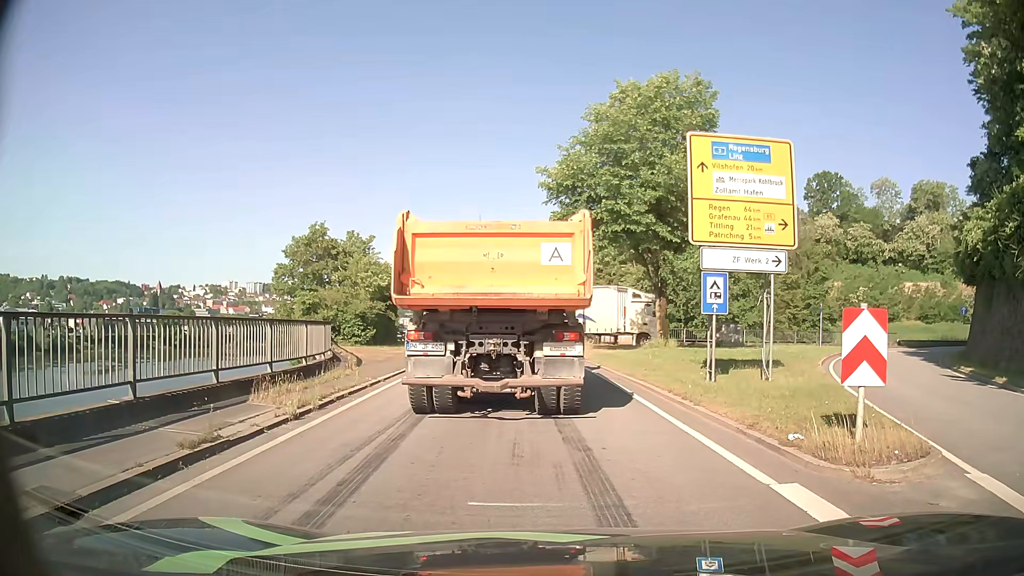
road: primary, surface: asphalt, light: Day
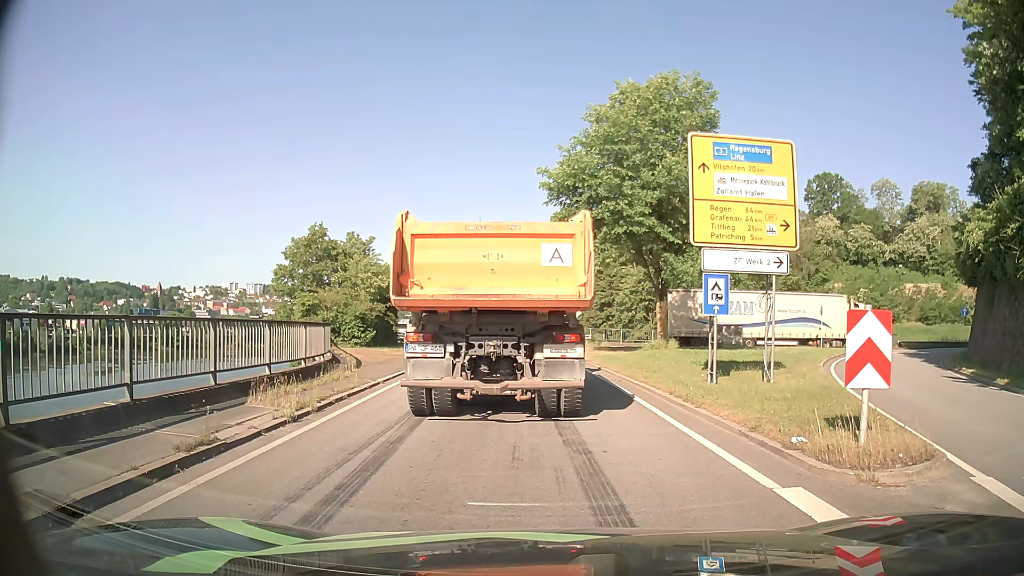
(0.0, +0.2) m; 0°
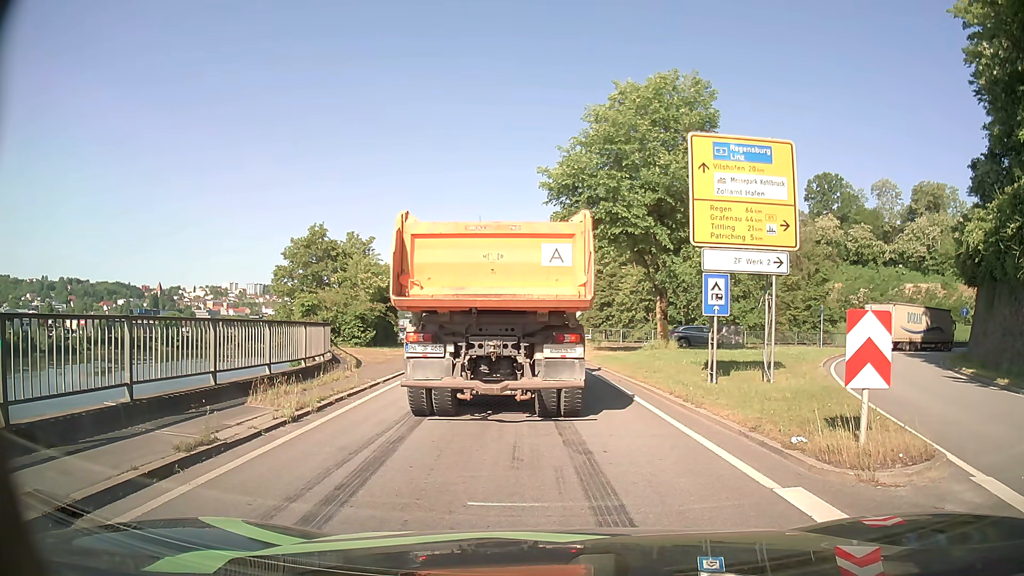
(0.0, 0.0) m; 0°
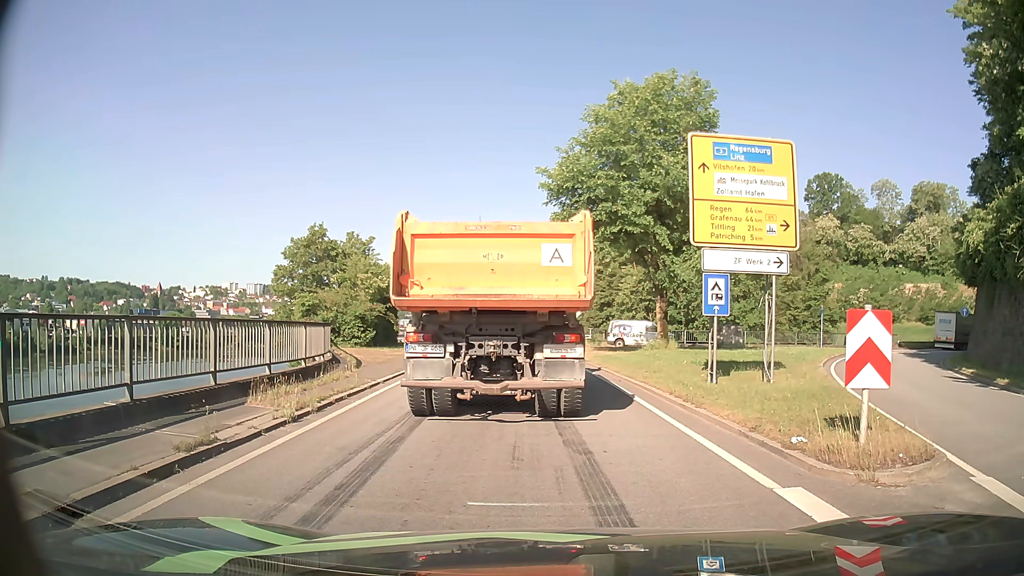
(0.0, 0.0) m; 0°
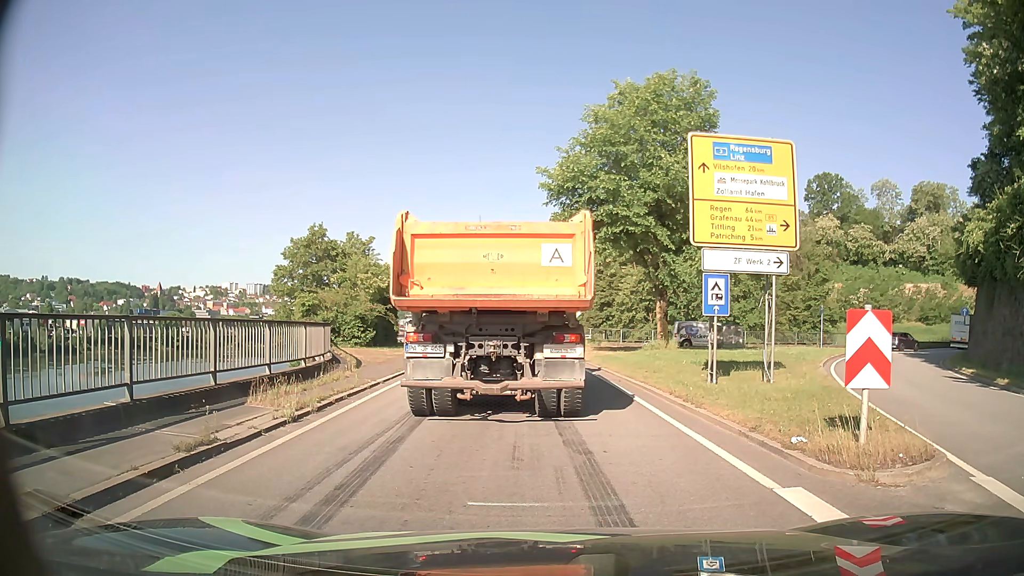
(0.0, 0.0) m; 0°
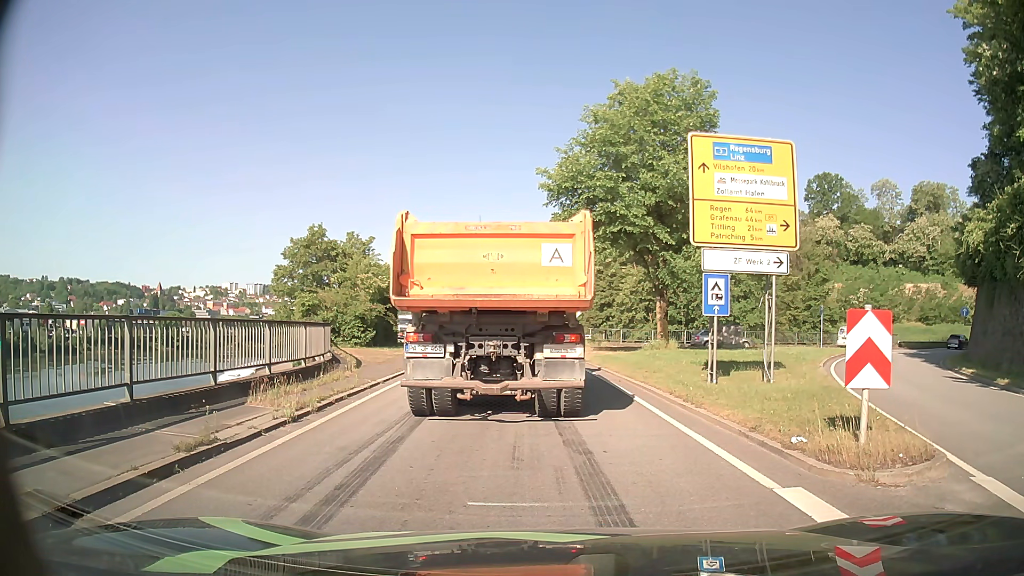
(0.0, 0.0) m; 0°
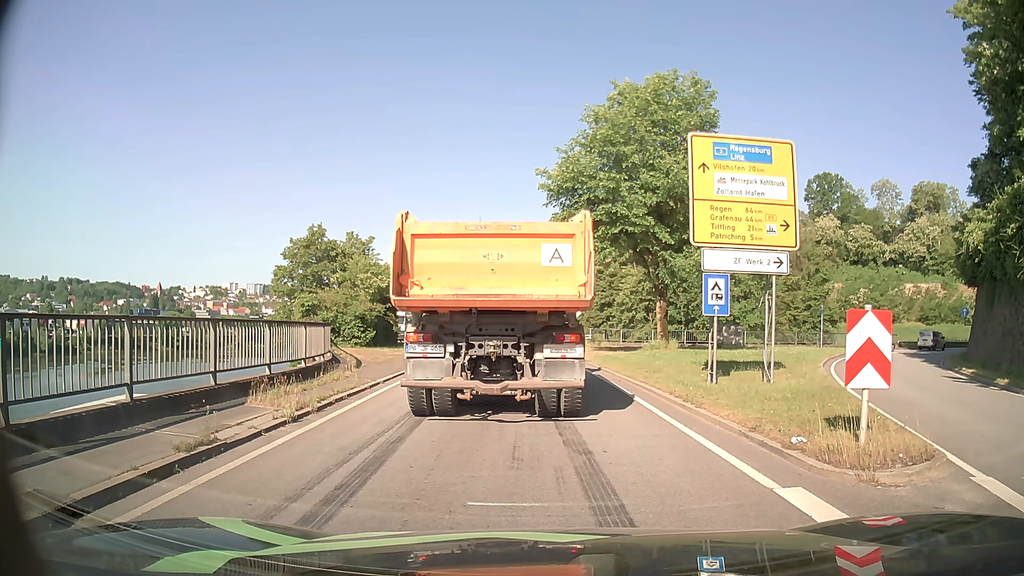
(0.0, 0.0) m; 0°
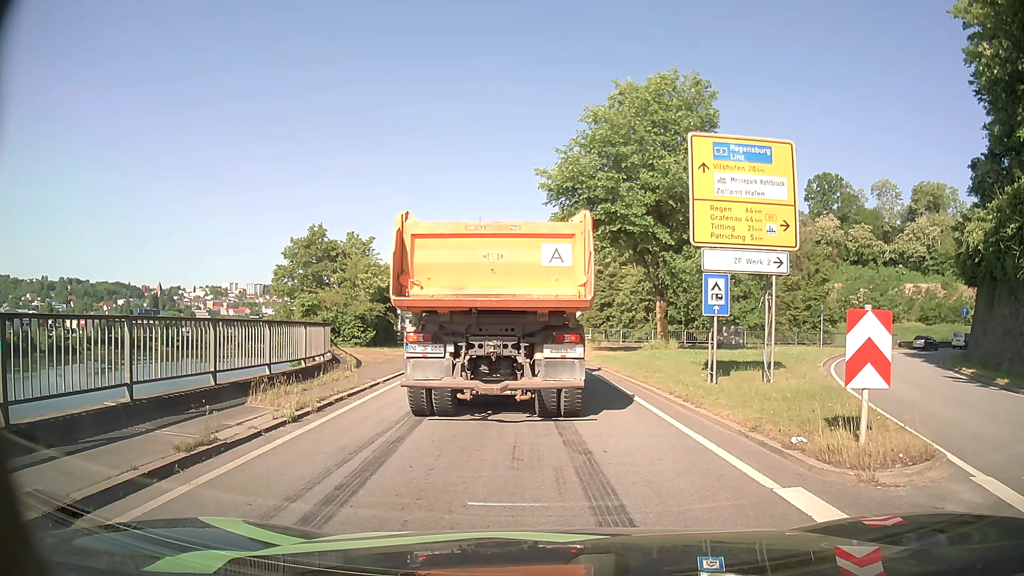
(0.0, 0.0) m; 0°
